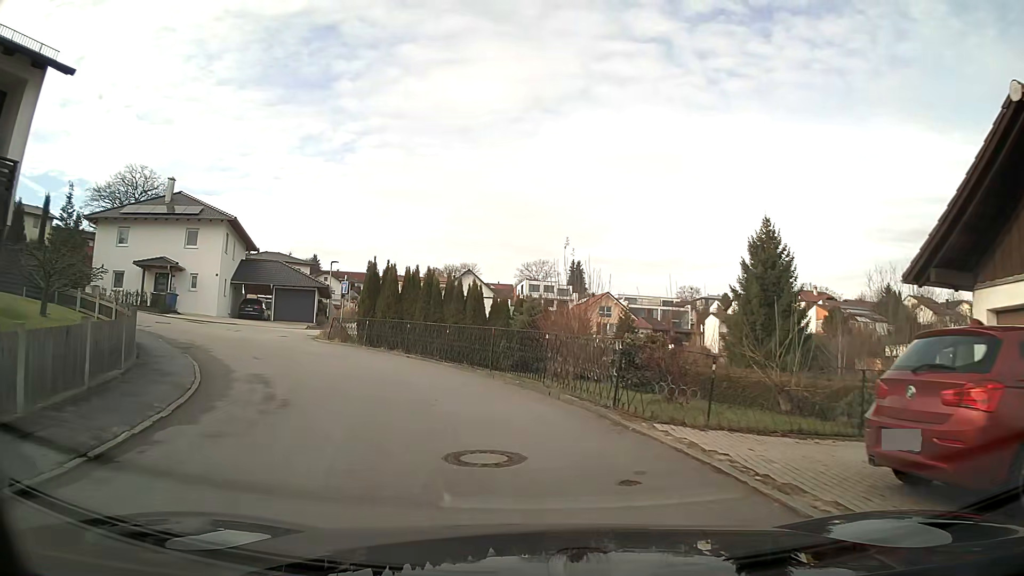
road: residential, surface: asphalt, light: Day
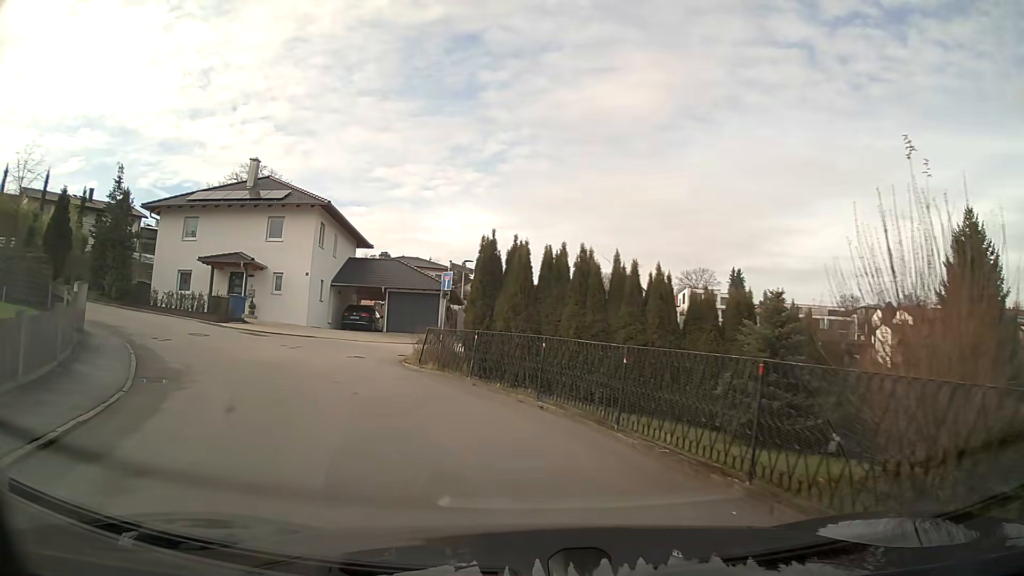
(-1.1, +9.5) m; -14°
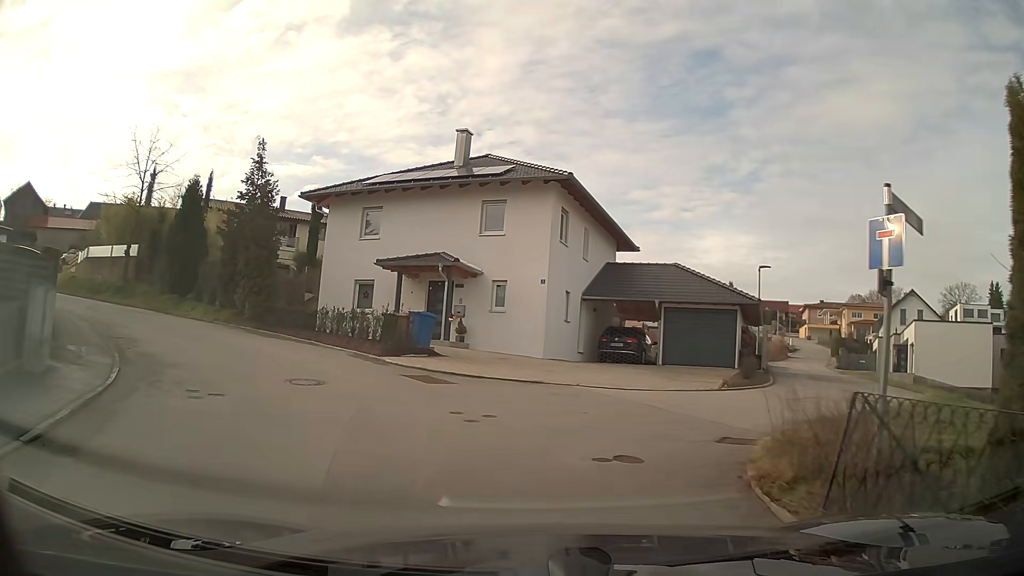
(-2.1, +10.7) m; -22°
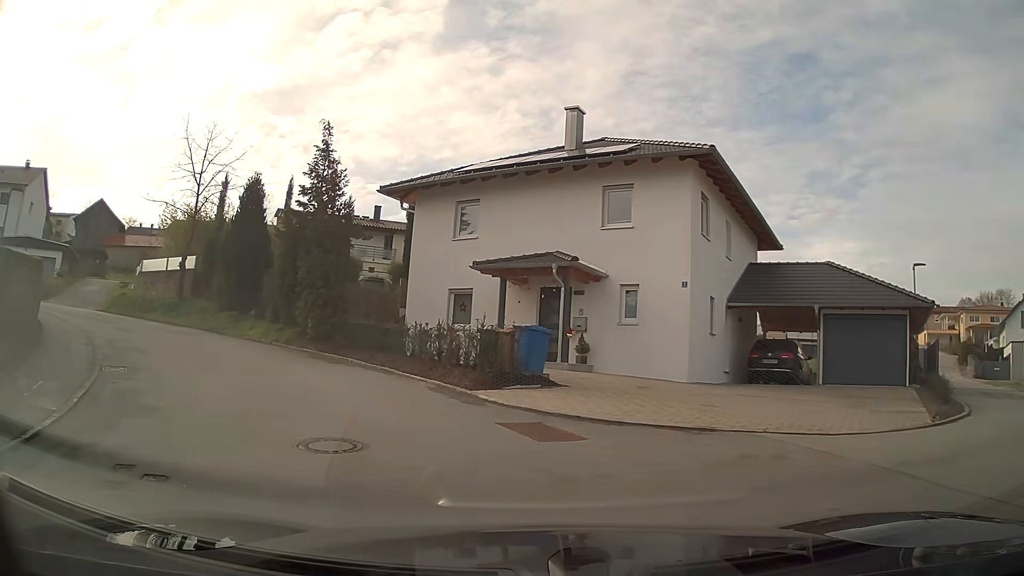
(-0.4, +4.8) m; -10°
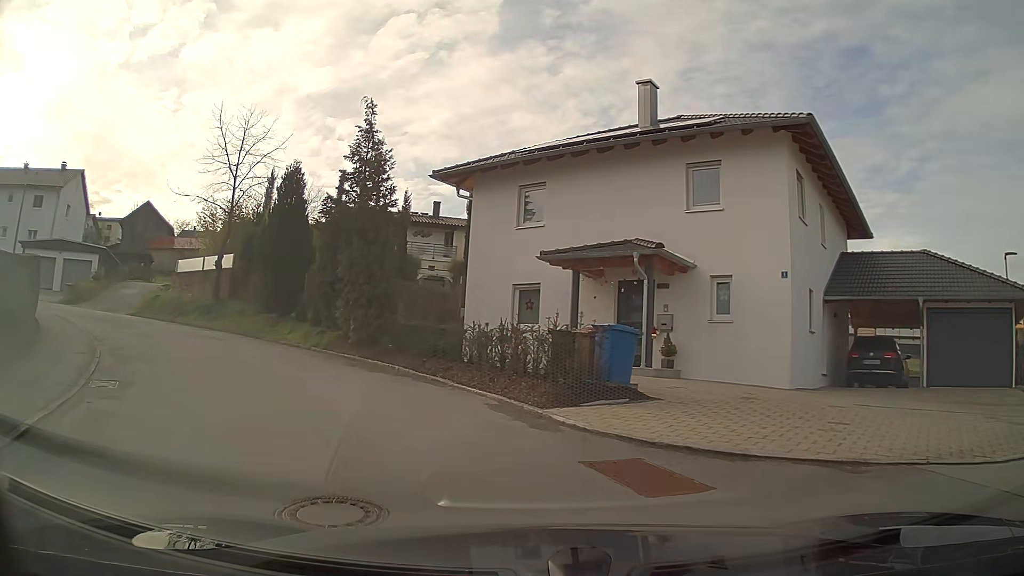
(-0.1, +2.6) m; -6°
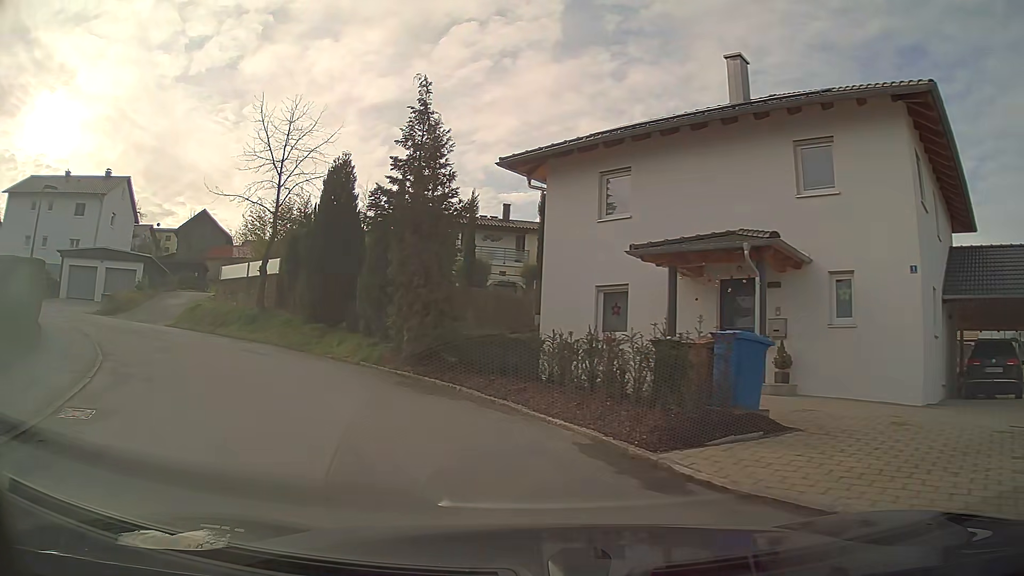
(-0.2, +2.7) m; -6°
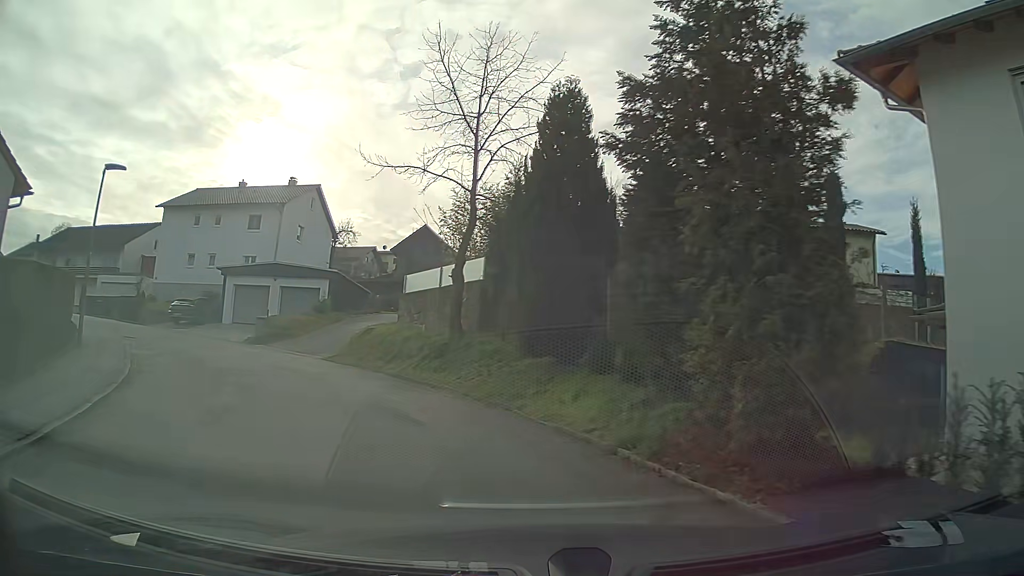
(-1.6, +8.4) m; -21°
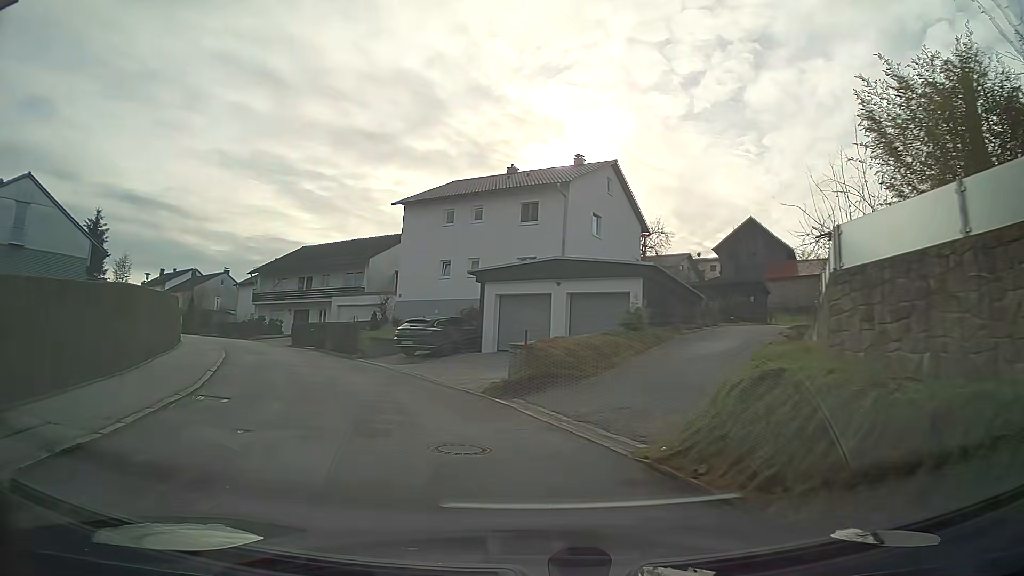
(-2.9, +12.0) m; -27°
(-1, +10) (-5, +19) (-9, +28) (-14, +37) (-20, +45) (-26, +53) (-33, +60) (-40, +68) (-47, +75) (-54, +82) m
